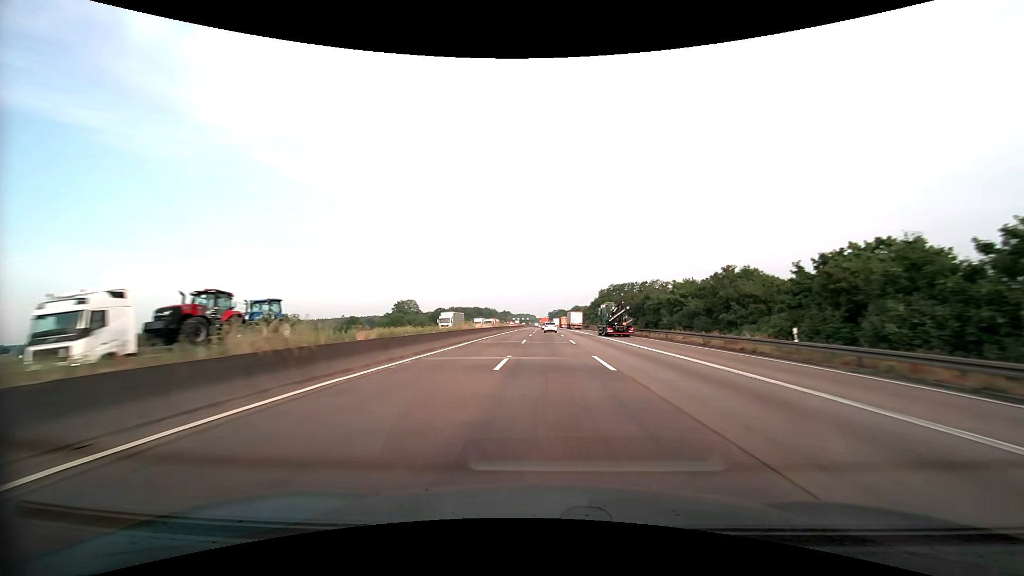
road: motorway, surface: asphalt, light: Day
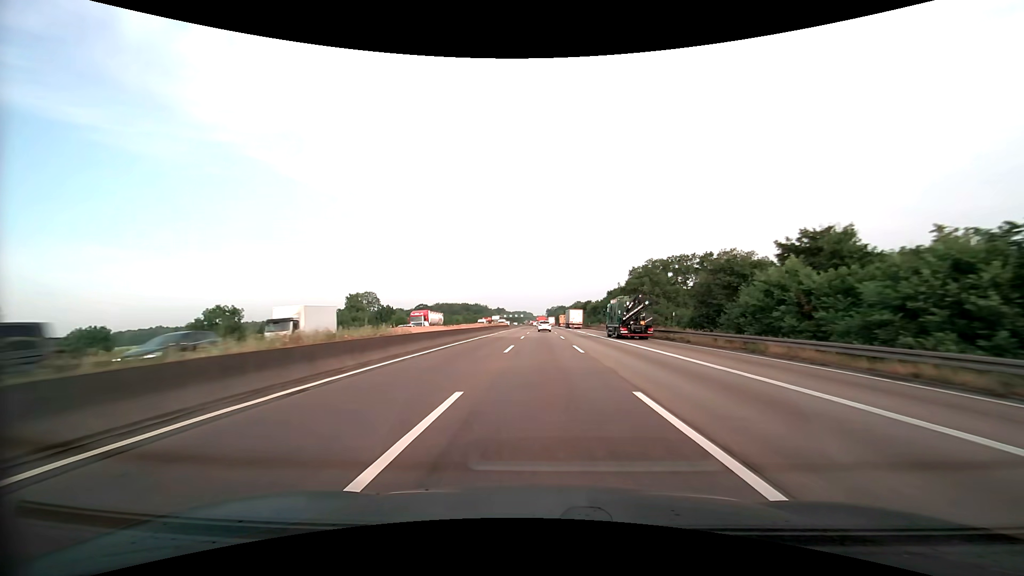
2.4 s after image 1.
(+0.2, +64.5) m; 0°
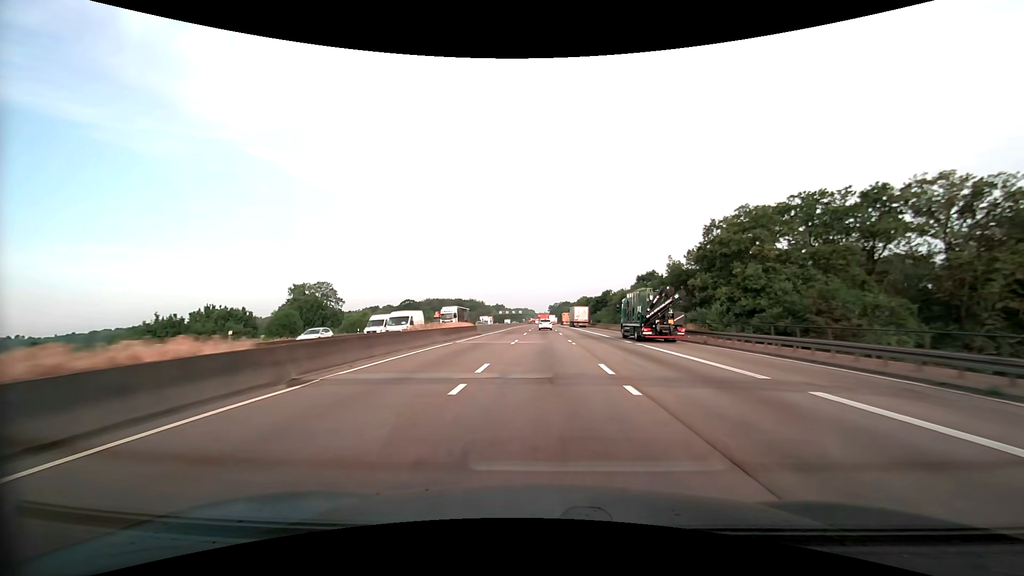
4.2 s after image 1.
(-0.1, +48.6) m; 0°
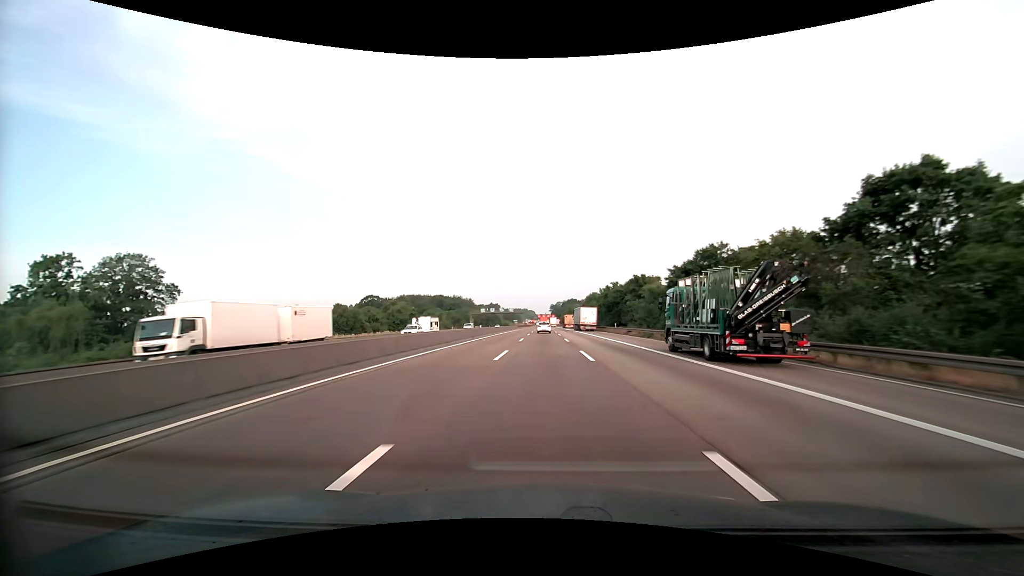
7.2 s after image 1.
(-0.2, +81.4) m; 0°
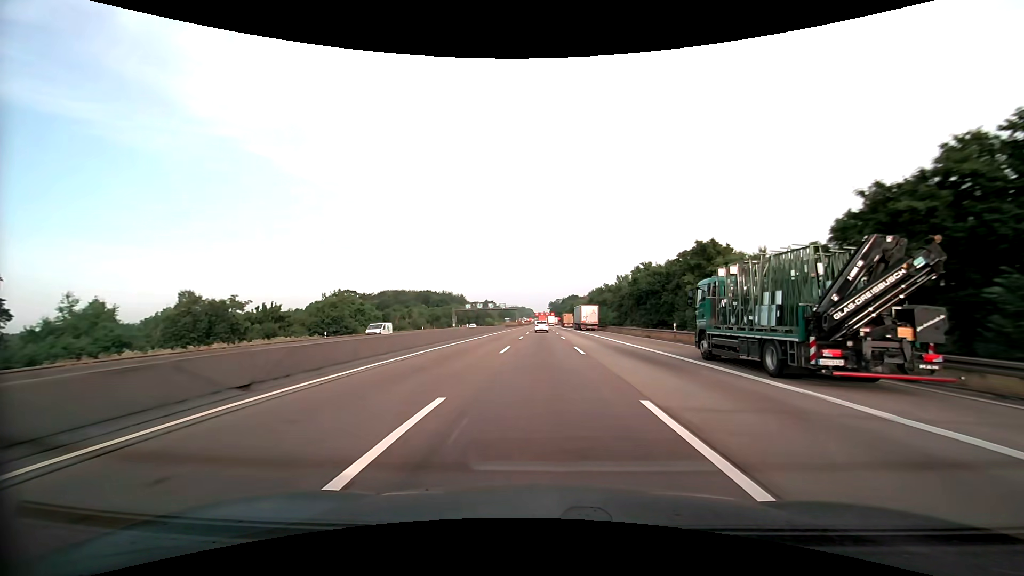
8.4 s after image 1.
(+0.1, +32.8) m; 0°
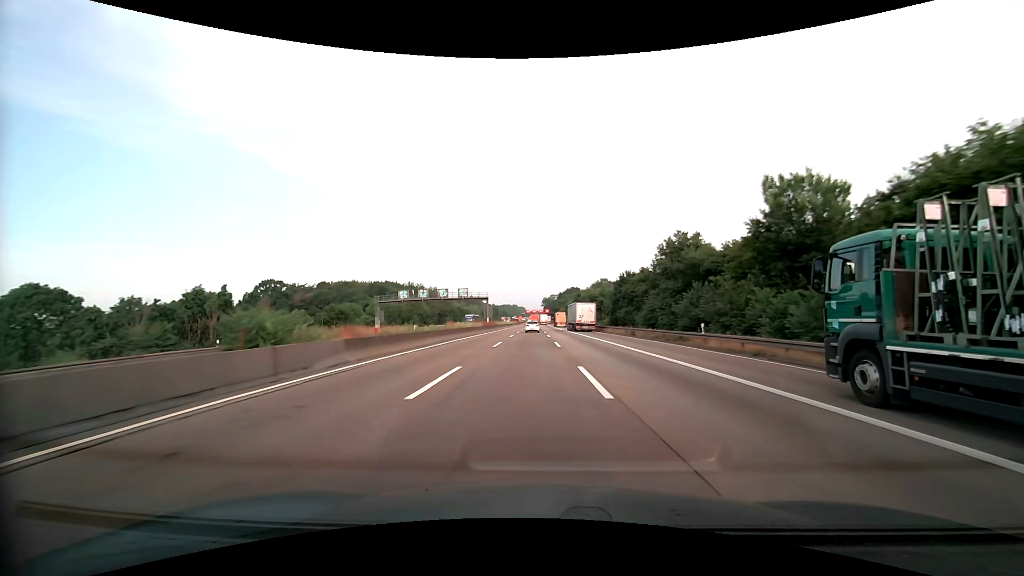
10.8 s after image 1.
(+0.3, +66.0) m; +1°
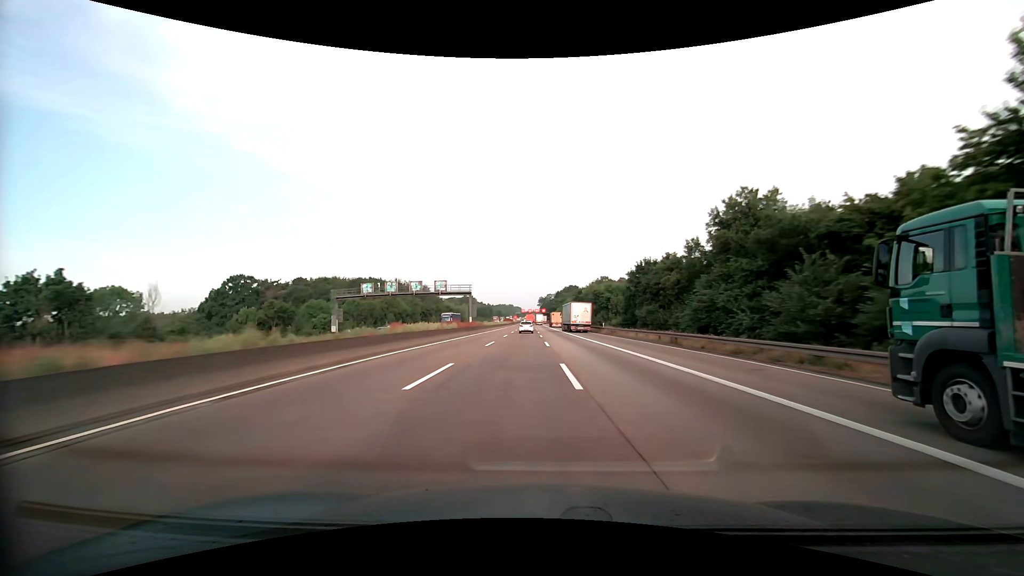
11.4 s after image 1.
(+0.1, +16.6) m; 0°
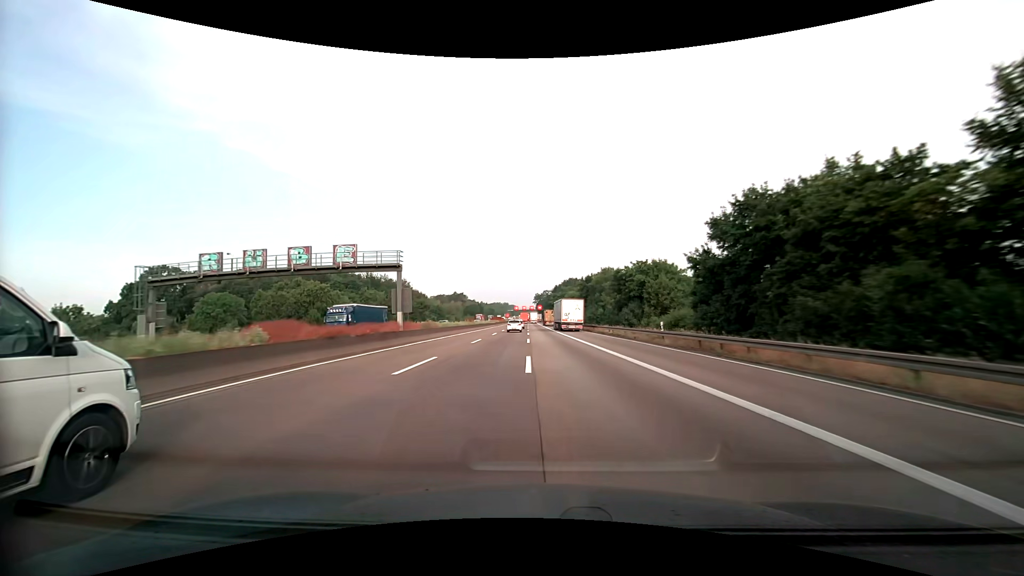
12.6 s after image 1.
(+0.1, +33.3) m; 0°
(0, +10) (0, +20) (0, +30) (0, +40) (0, +50) (-1, +60) (-1, +70) (-1, +80) (-1, +90) (-2, +100) m
